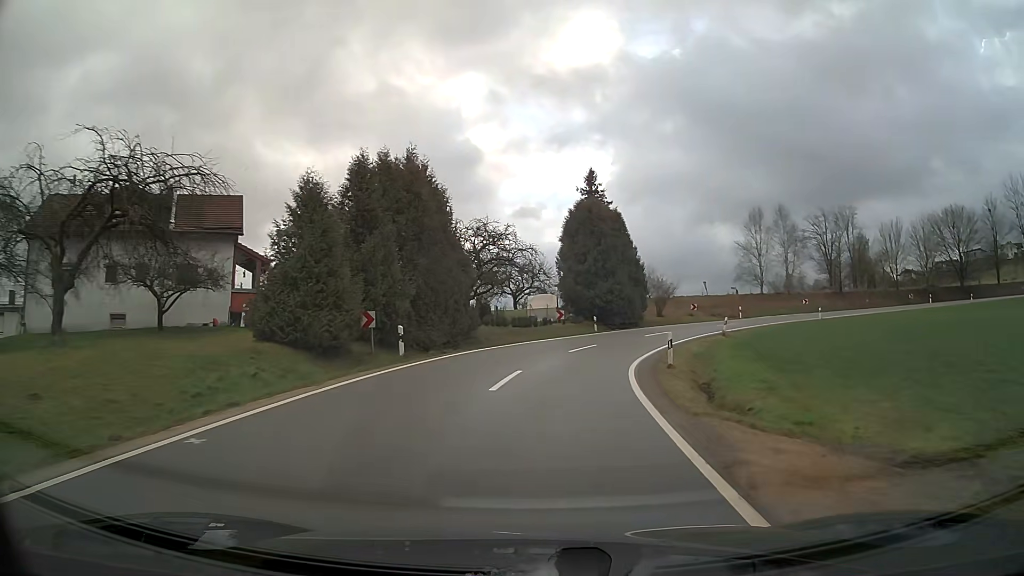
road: tertiary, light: Day
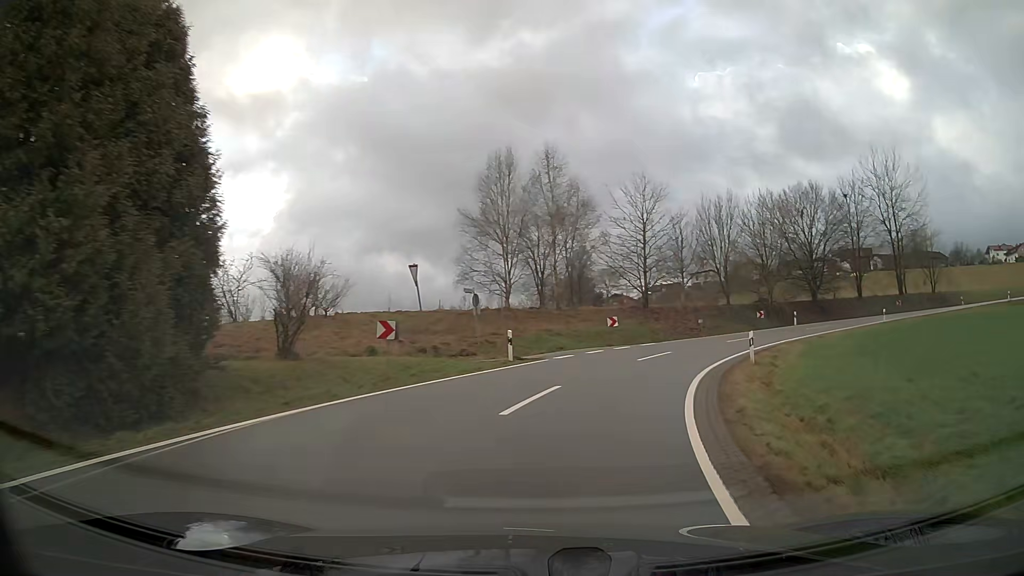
(+8.2, +35.7) m; +29°
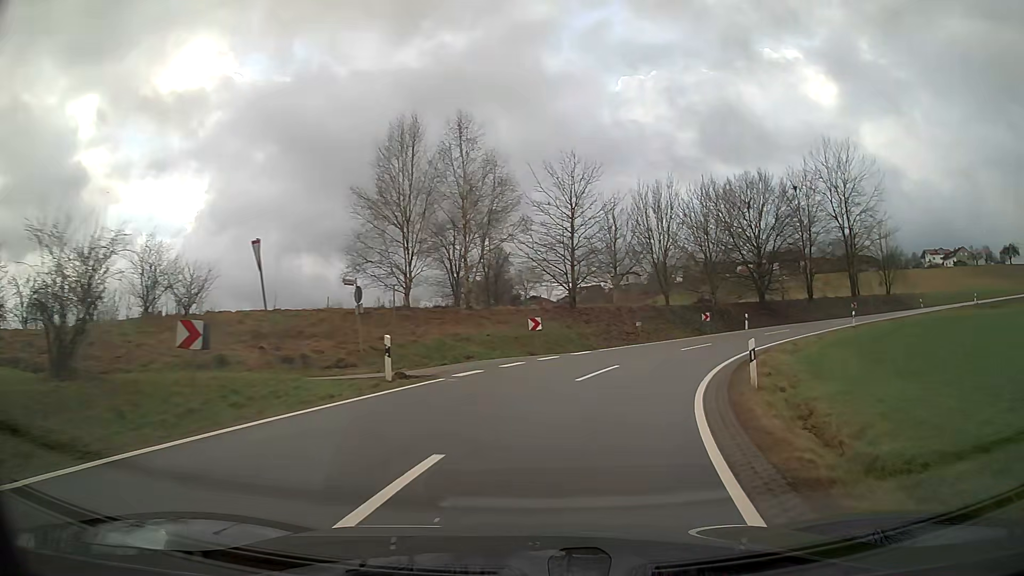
(+0.5, +7.1) m; +7°
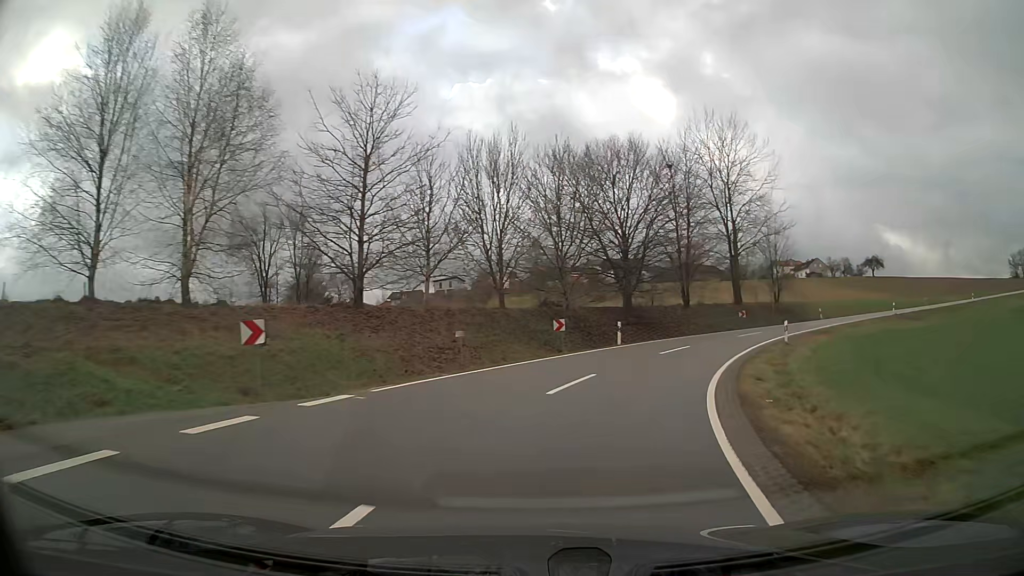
(+1.8, +13.9) m; +15°
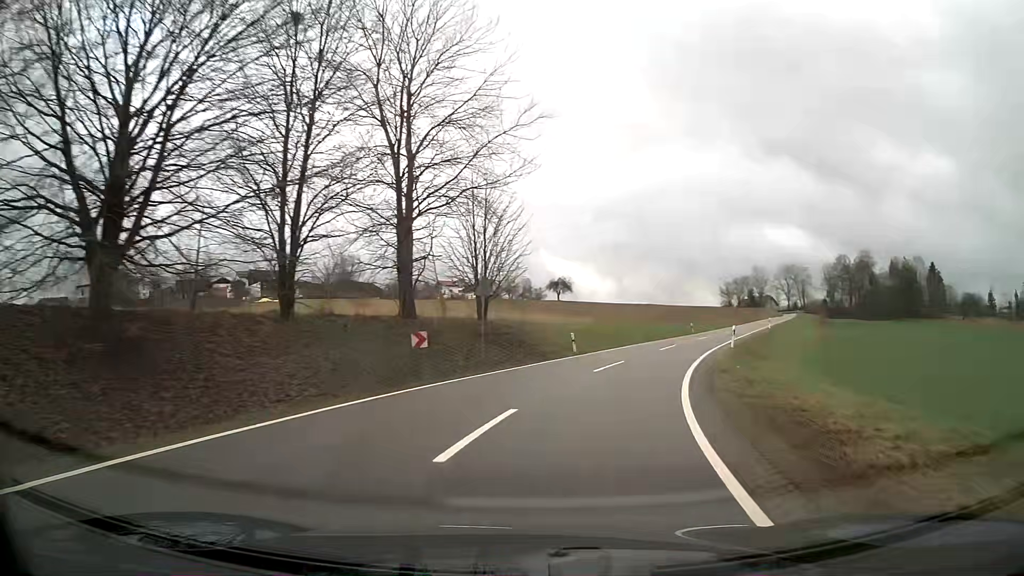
(+7.6, +27.9) m; +30°
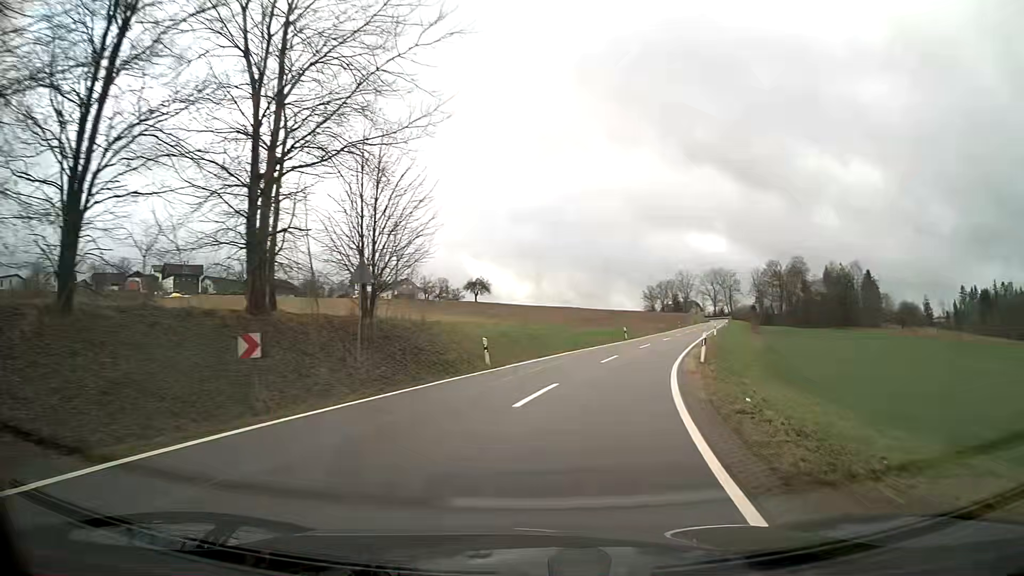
(+0.4, +7.7) m; +6°
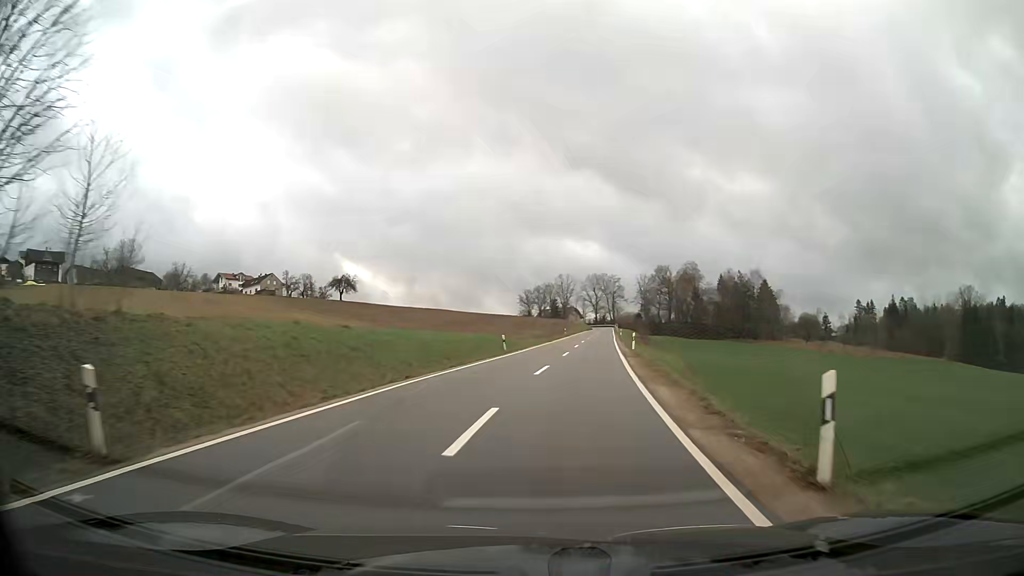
(+1.4, +16.0) m; +10°
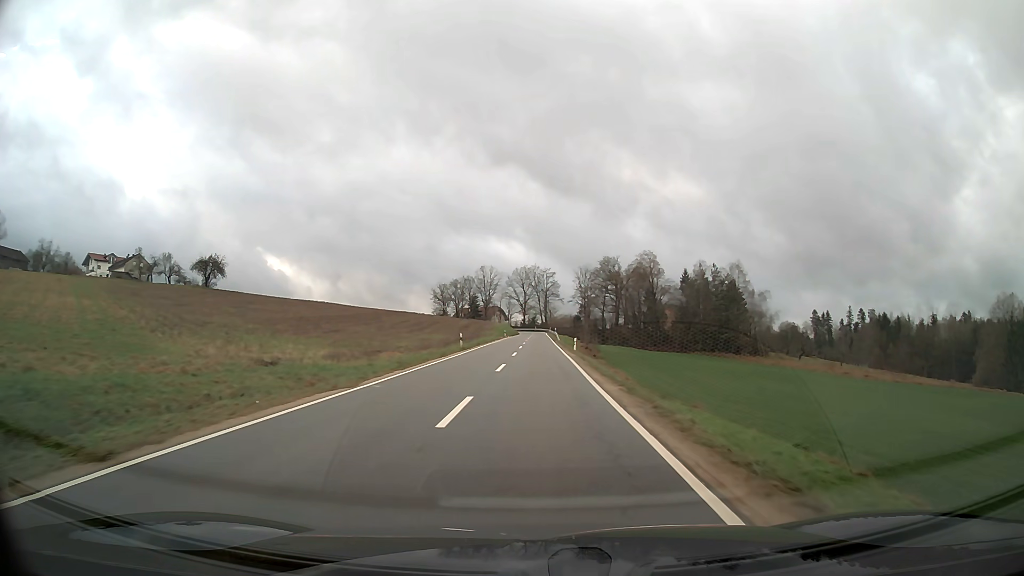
(+3.2, +45.8) m; +5°
